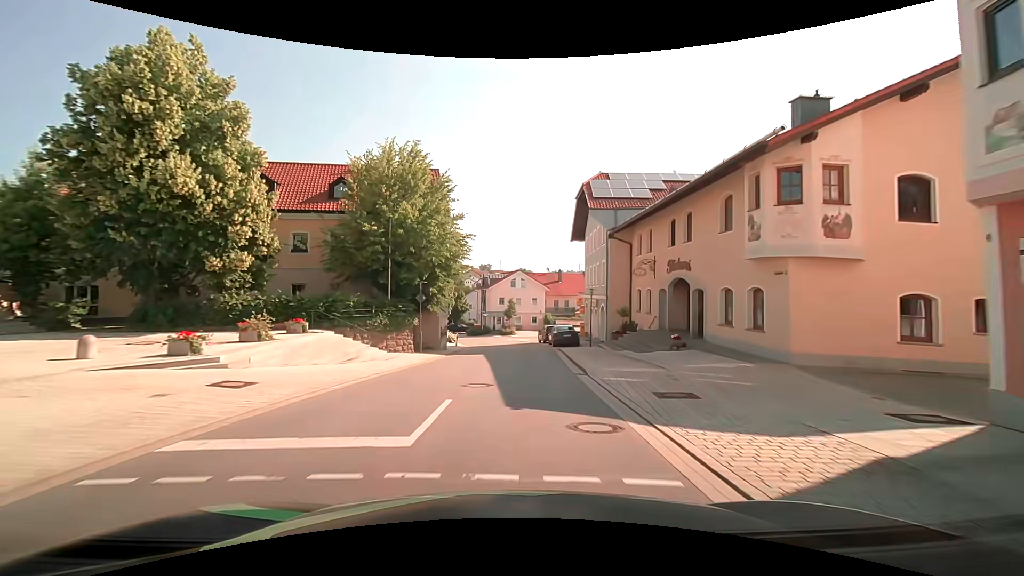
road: tertiary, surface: asphalt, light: Day
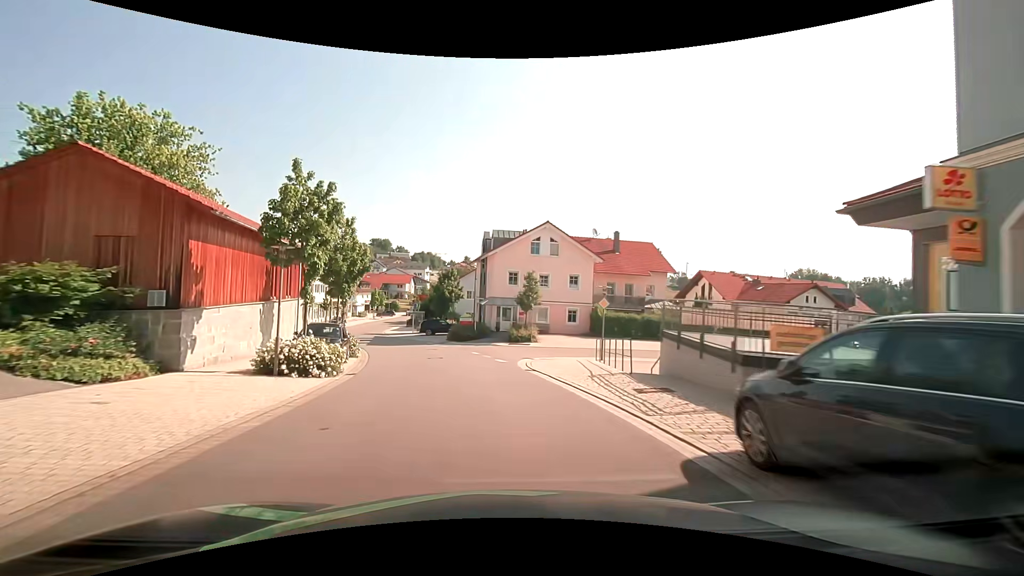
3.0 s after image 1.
(-0.1, +38.0) m; -3°
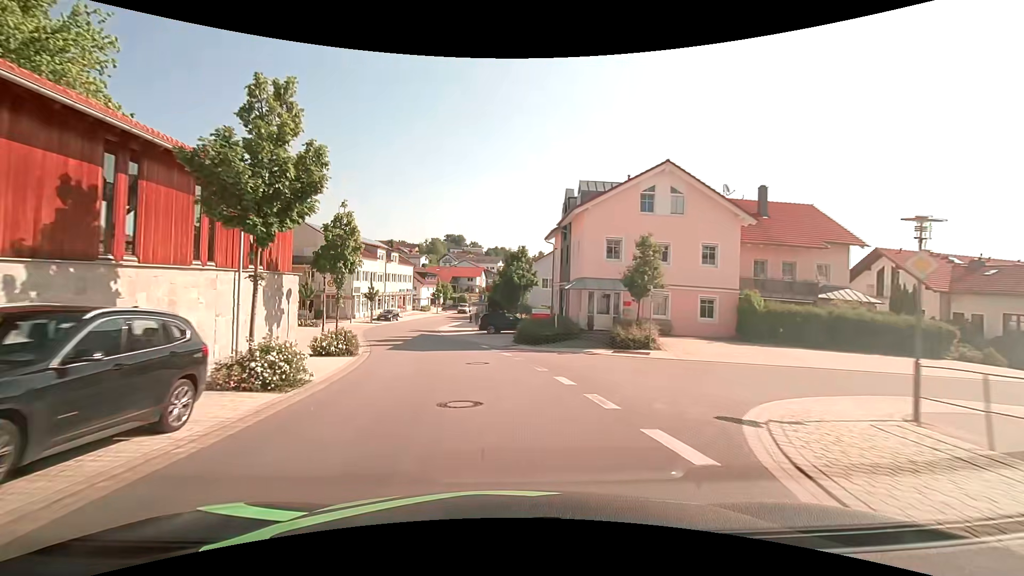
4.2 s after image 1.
(-1.2, +15.0) m; -9°
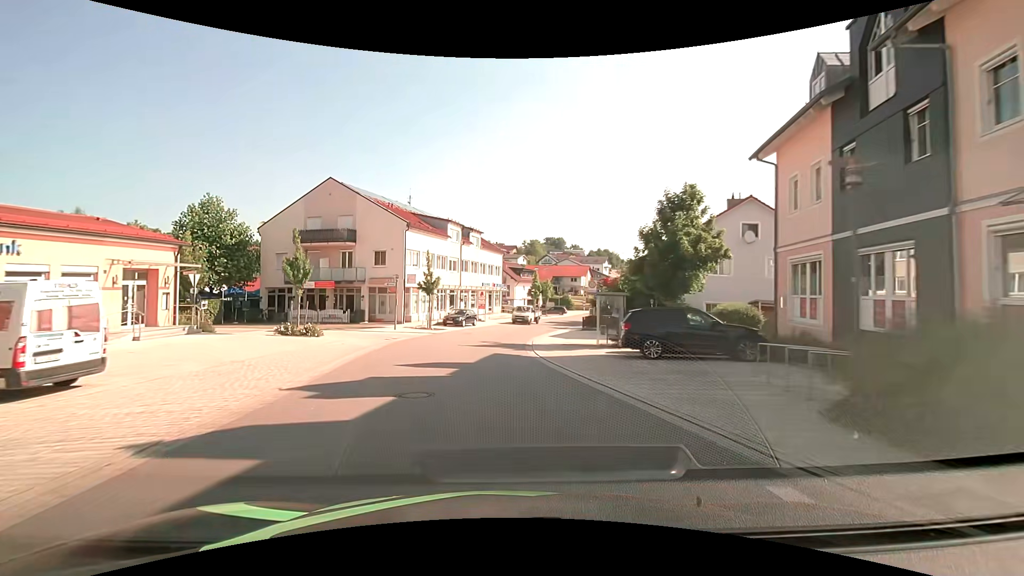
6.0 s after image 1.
(-2.5, +22.5) m; -12°
(0, +10) (0, +20) (0, +30) (+2, +40) (+4, +50) (+7, +59) (+10, +69) (+14, +78) (+17, +87) (+21, +97) m
